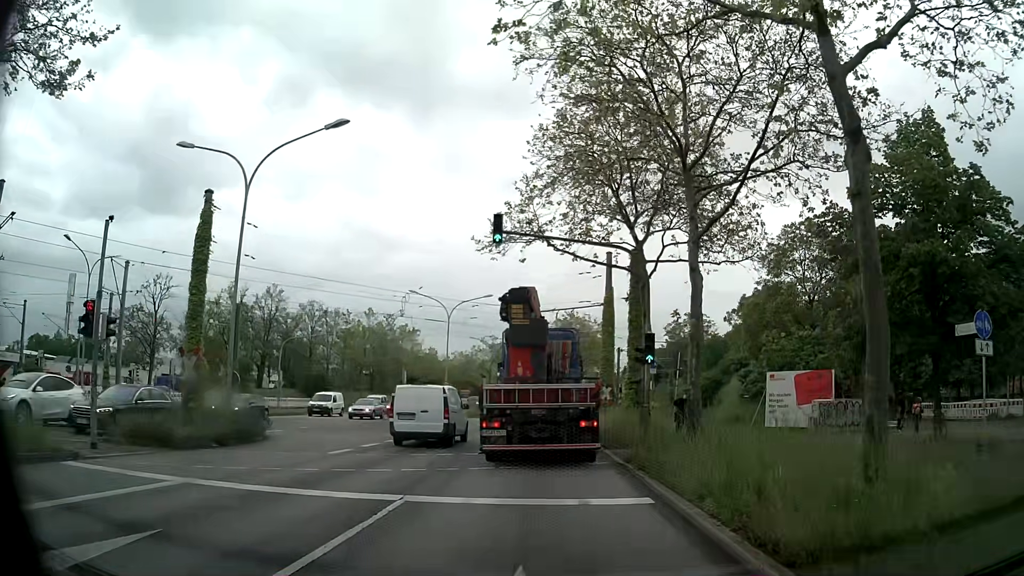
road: primary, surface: asphalt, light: Day
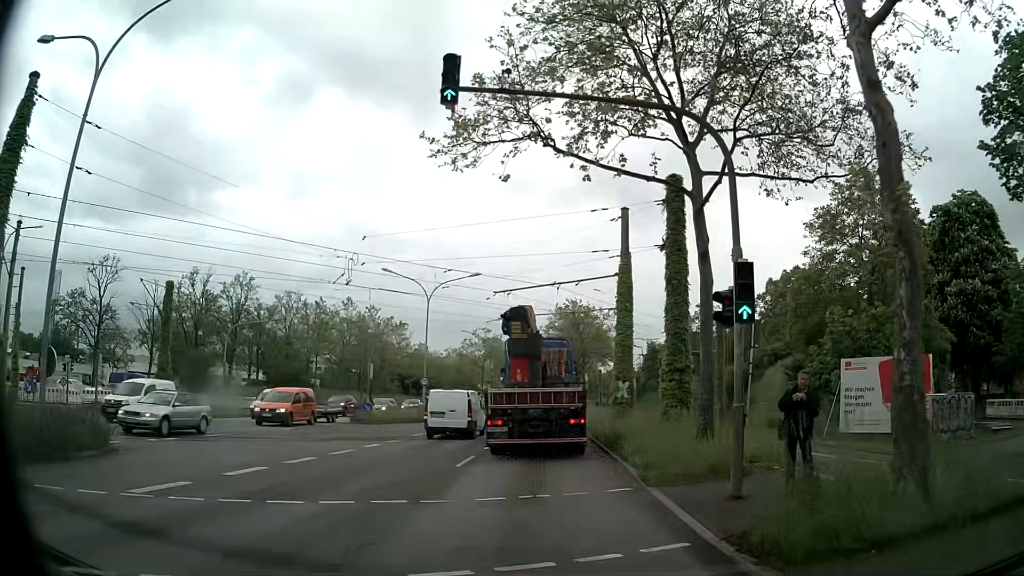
(-0.1, +9.1) m; -1°
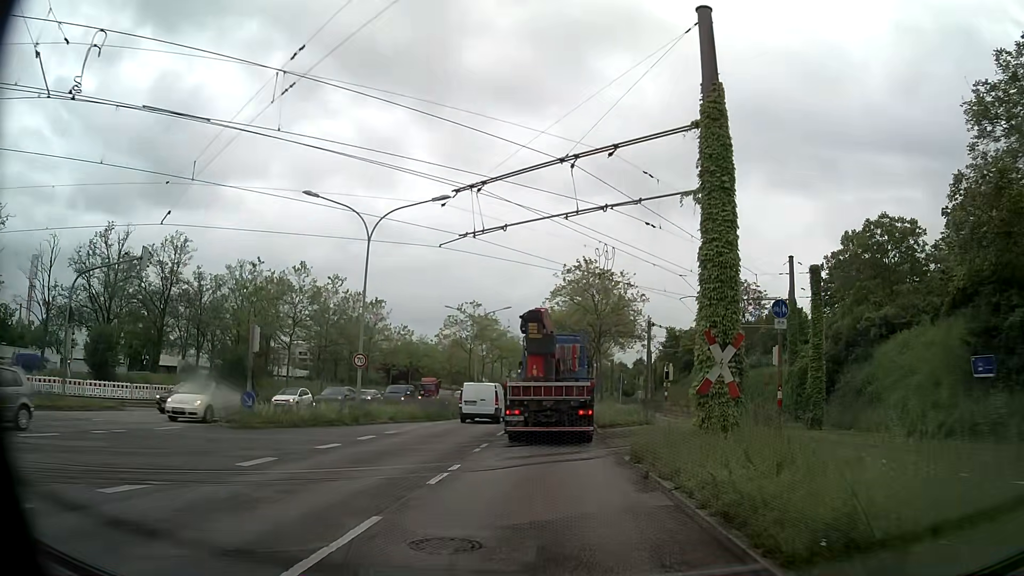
(0.0, +16.2) m; 0°
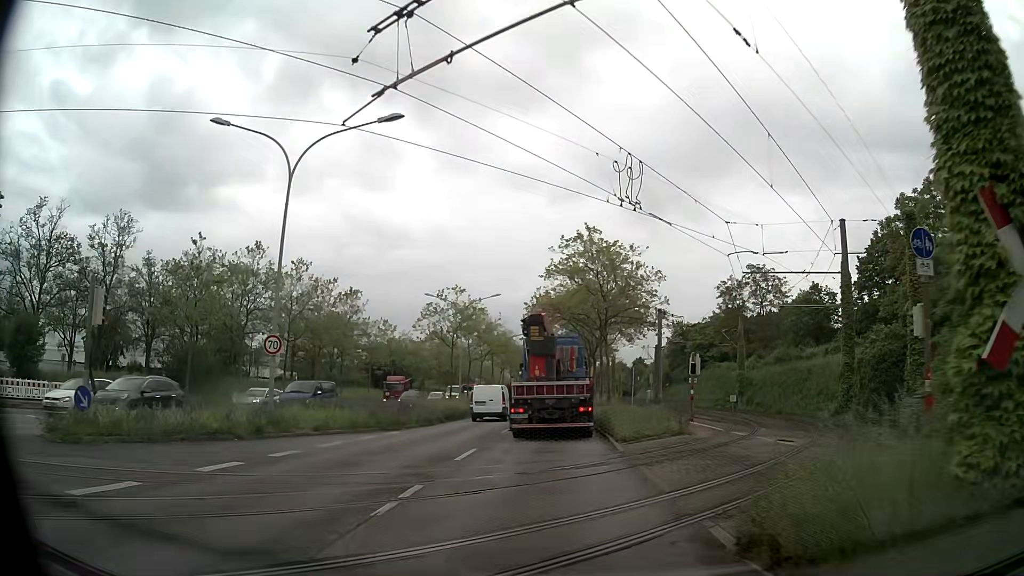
(0.0, +9.0) m; 0°
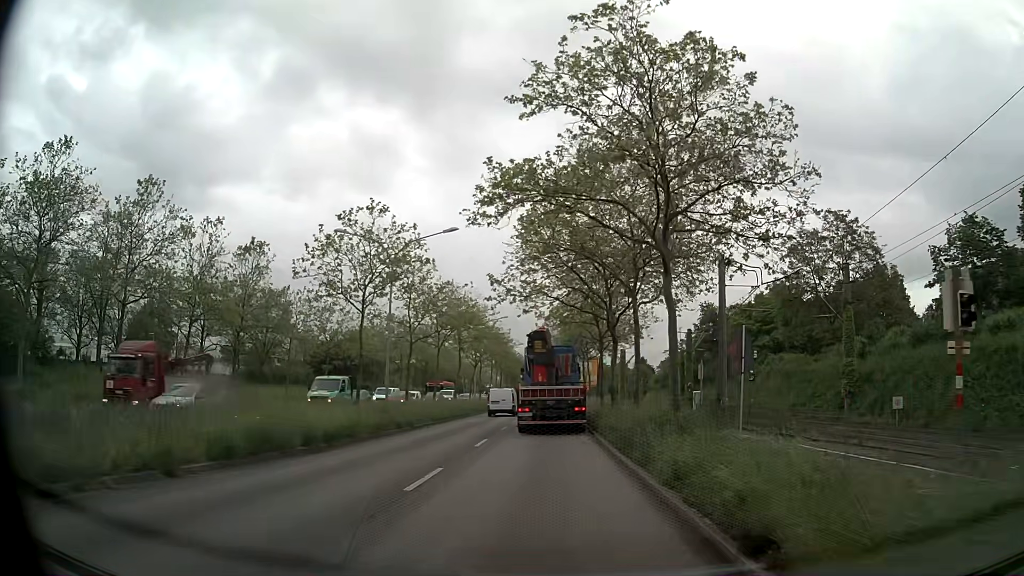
(+0.4, +23.8) m; +1°
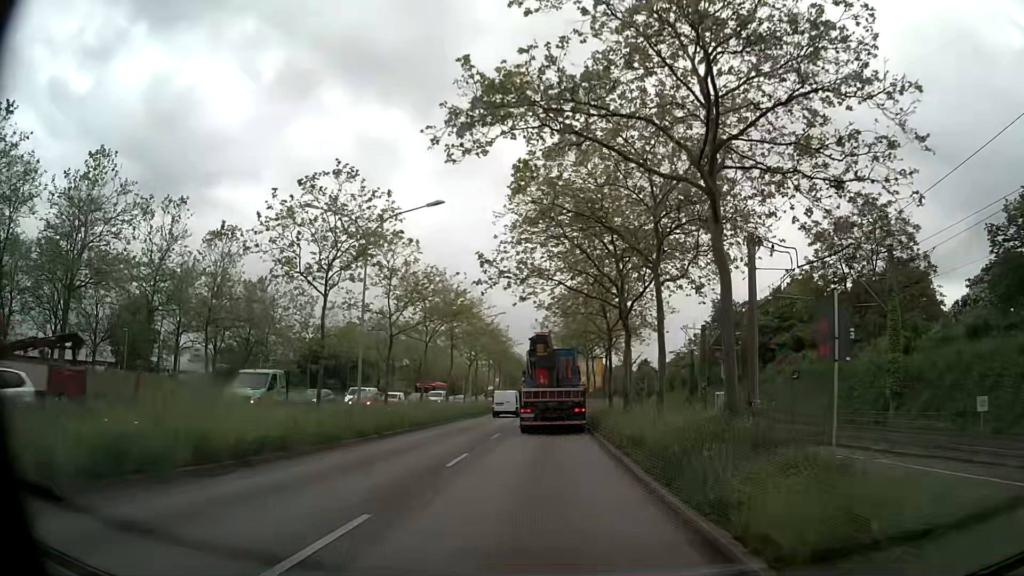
(0.0, +5.2) m; 0°
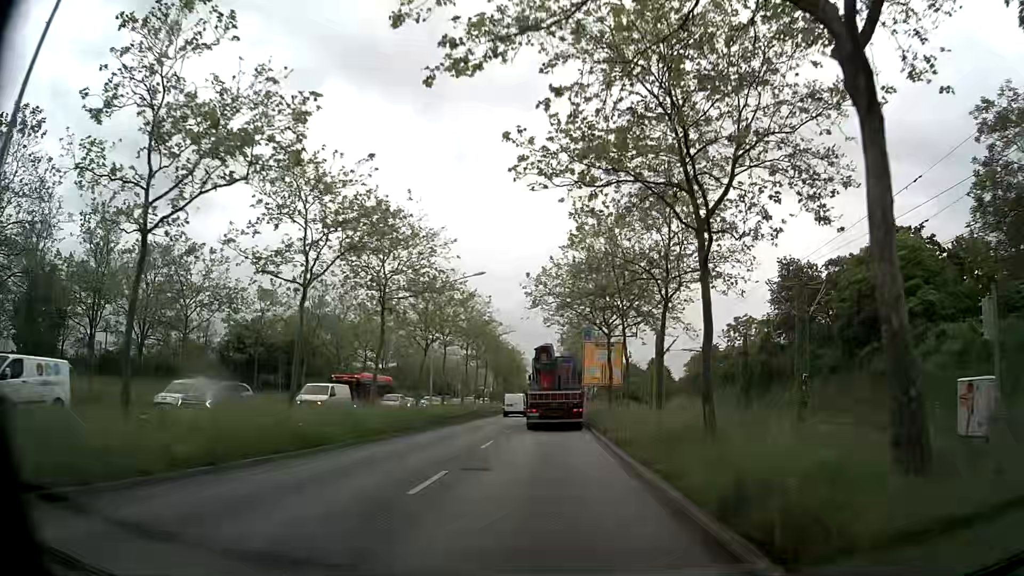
(-0.1, +22.2) m; 0°
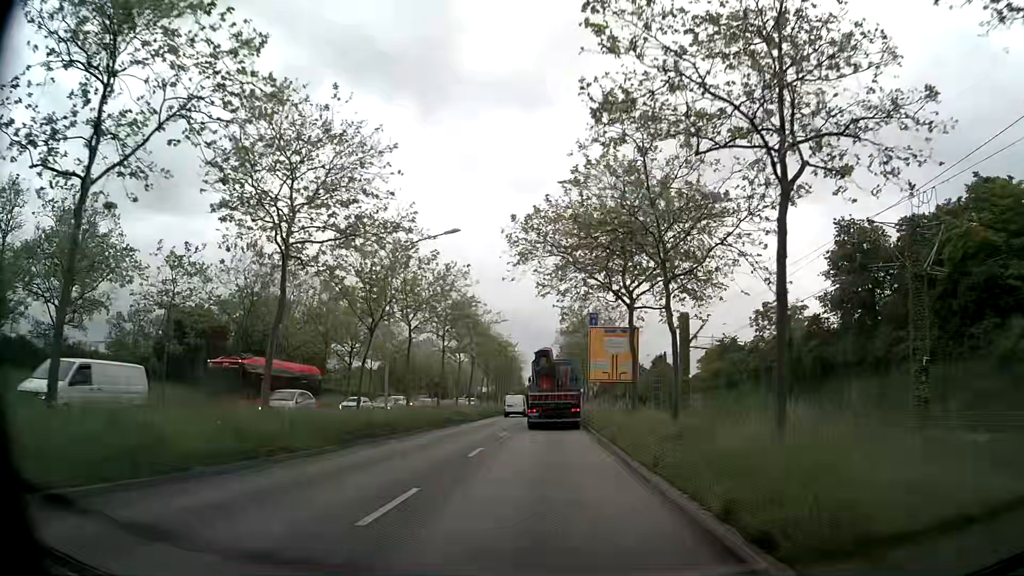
(0.0, +11.8) m; 0°
(0, +10) (0, +20) (0, +30) (0, +40) (+1, +50) (+1, +60) (+1, +70) (+1, +80) (+1, +90) (+1, +100) m
